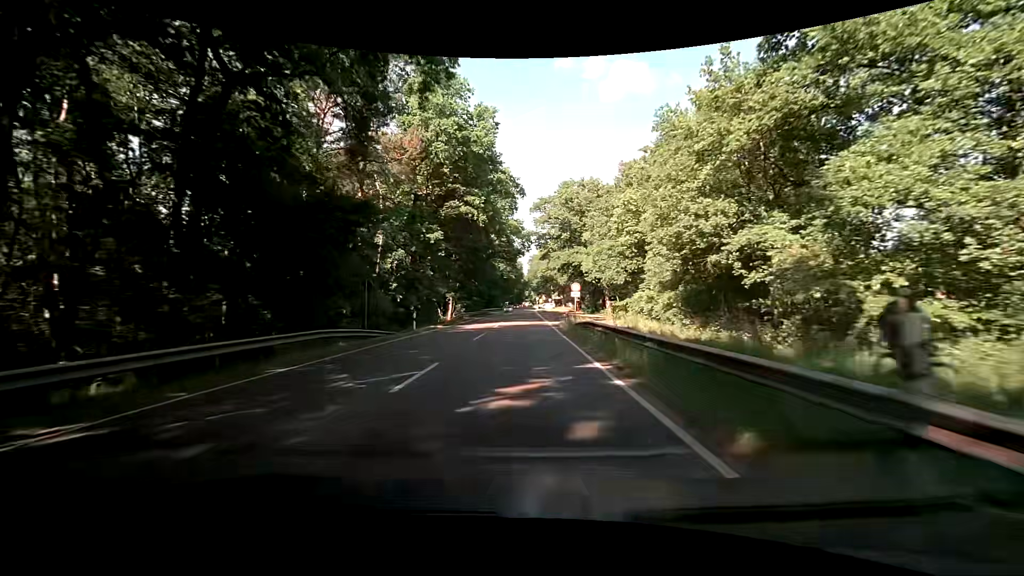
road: primary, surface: asphalt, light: Day
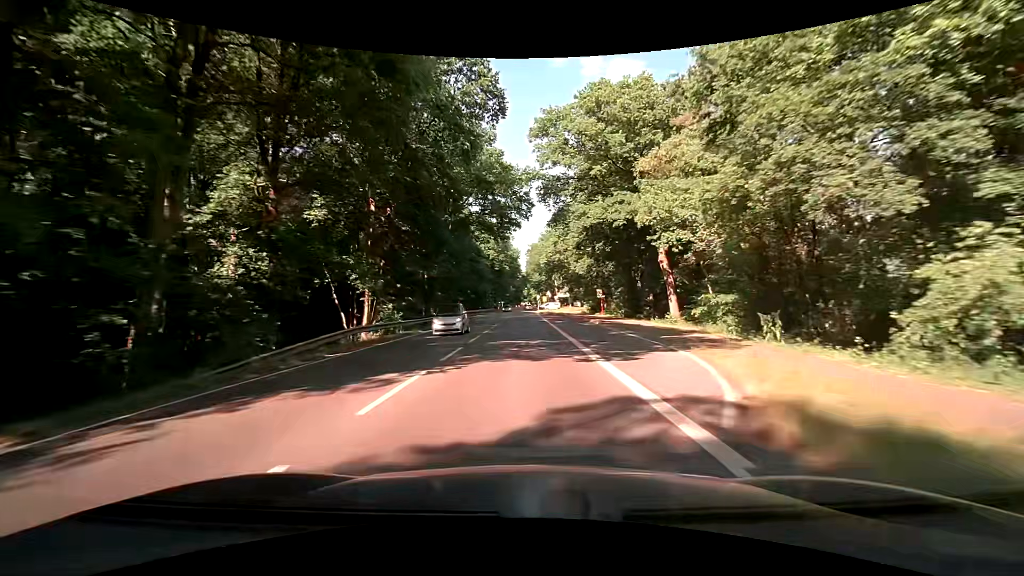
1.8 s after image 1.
(+0.4, +32.2) m; +1°
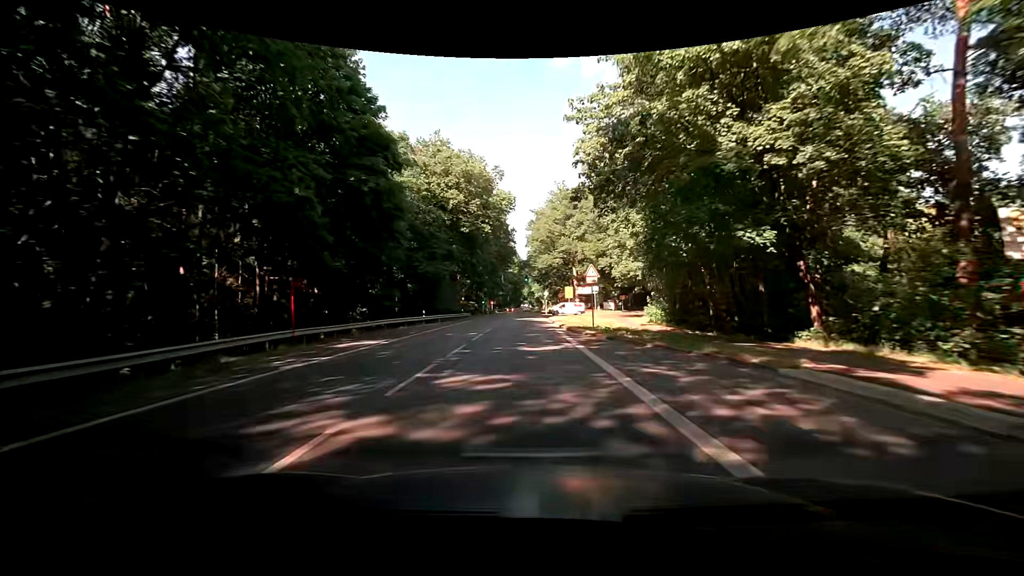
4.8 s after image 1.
(0.0, +53.7) m; 0°
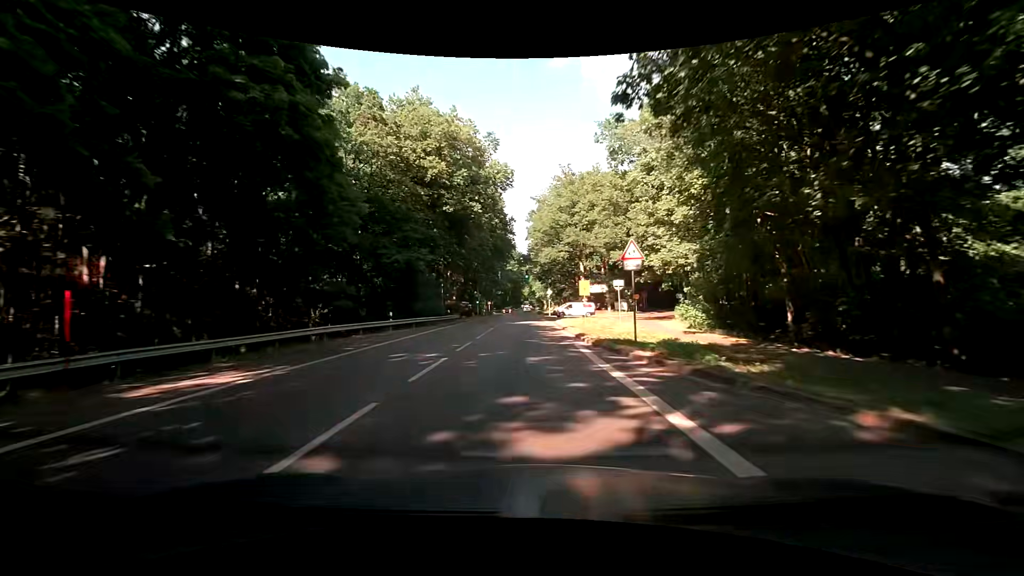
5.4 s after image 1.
(0.0, +10.7) m; 0°
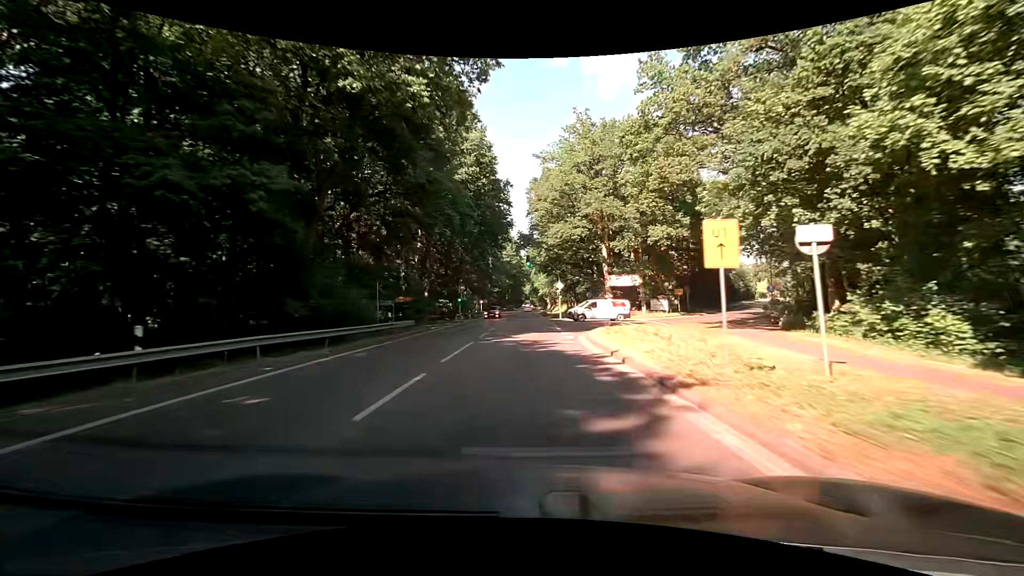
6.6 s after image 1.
(-0.1, +21.5) m; 0°
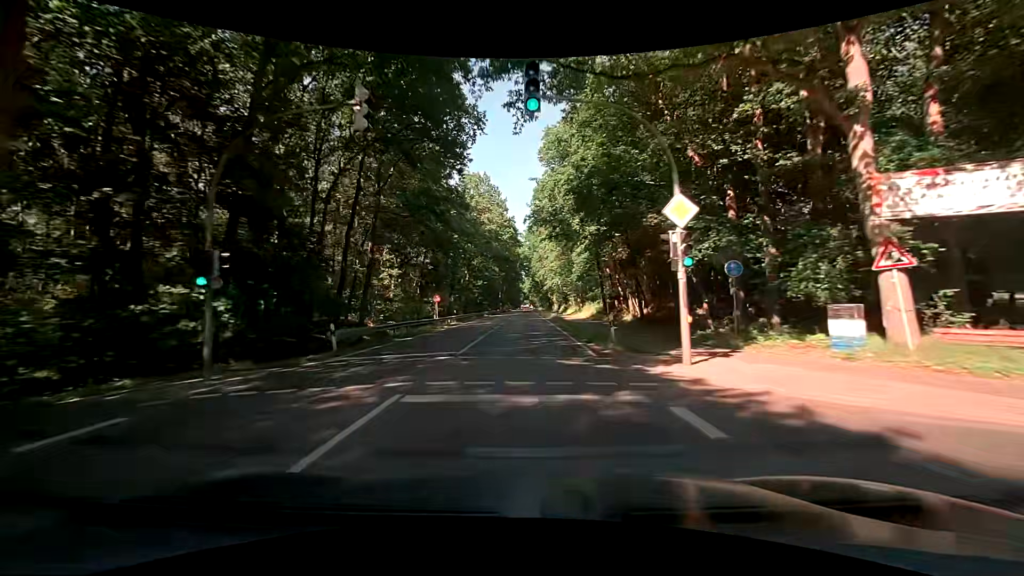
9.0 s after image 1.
(-0.2, +42.9) m; 0°
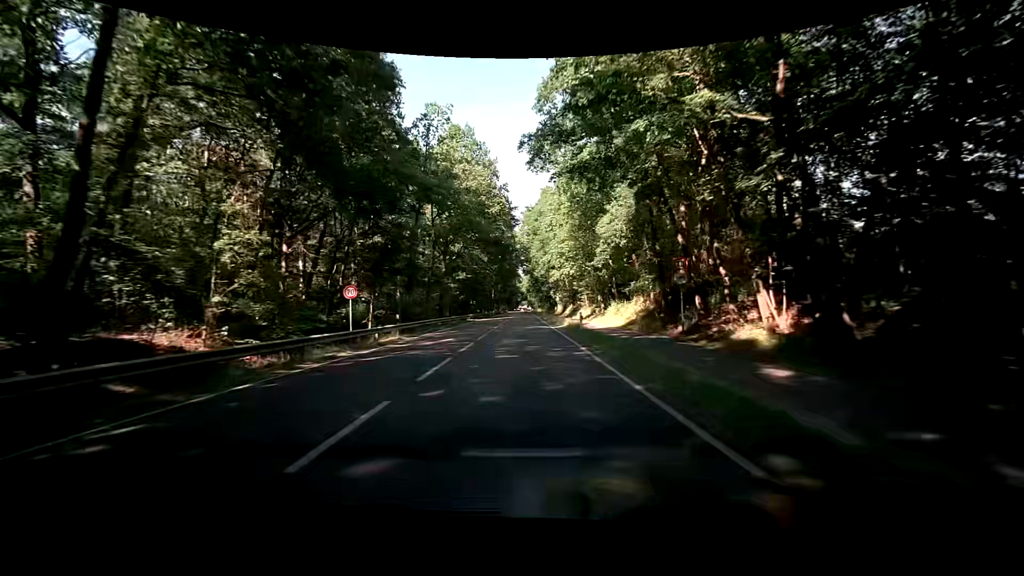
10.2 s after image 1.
(0.0, +21.5) m; 0°
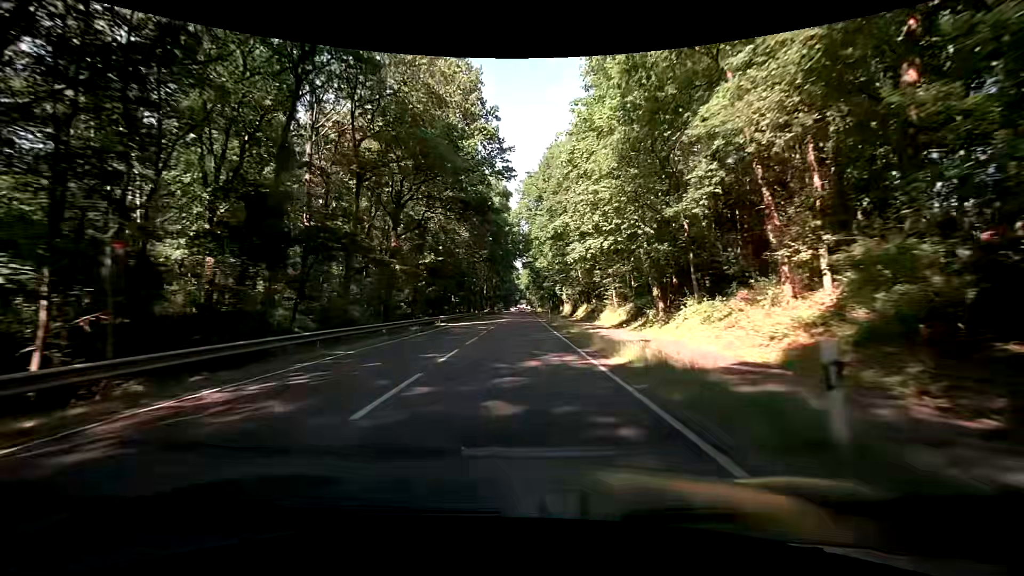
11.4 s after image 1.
(+0.2, +21.5) m; +1°
(0, +10) (0, +20) (0, +30) (0, +40) (0, +50) (-1, +60) (-1, +70) (-1, +80) (-1, +90) (-1, +100) m
